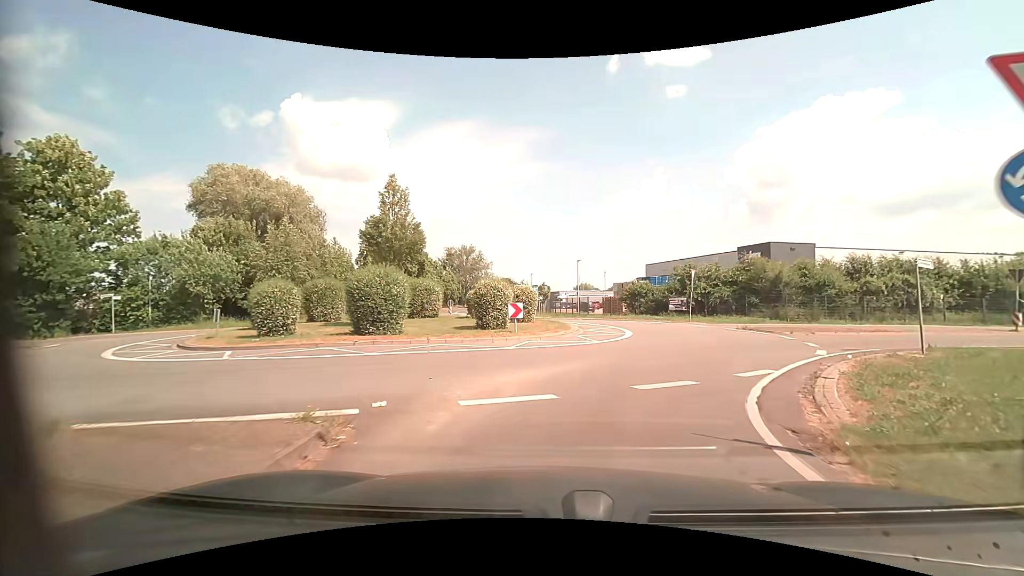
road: unclassified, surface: asphalt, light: Day
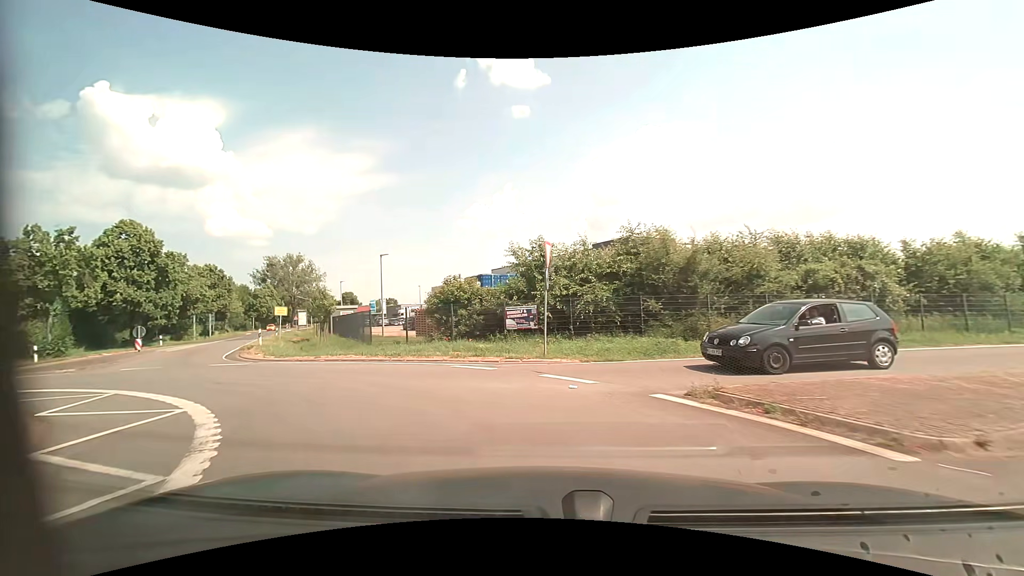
(+4.6, +18.3) m; +17°
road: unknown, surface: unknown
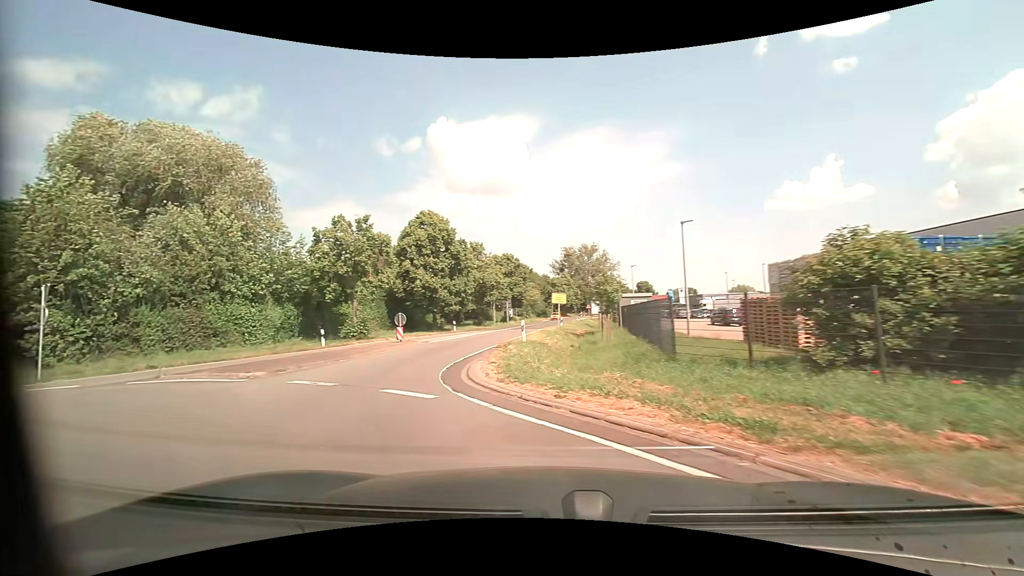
(-2.5, +10.0) m; -32°
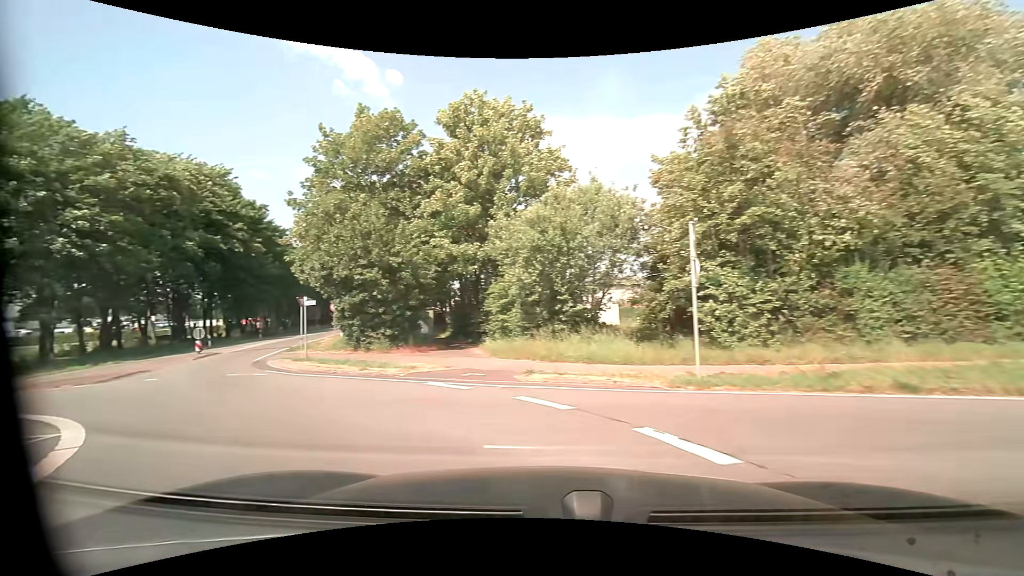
(-7.0, +10.7) m; -70°
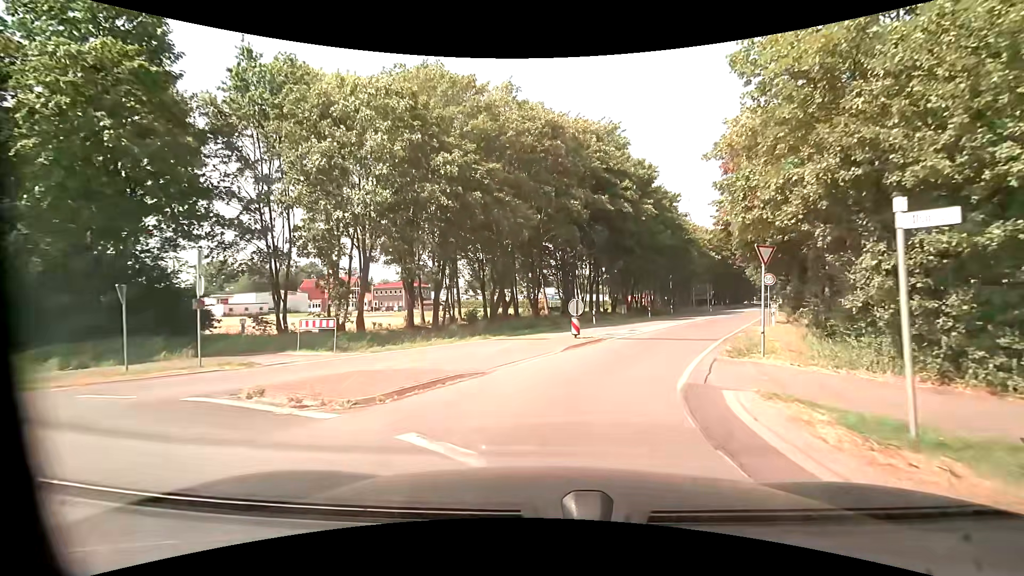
(-7.2, +12.6) m; -42°
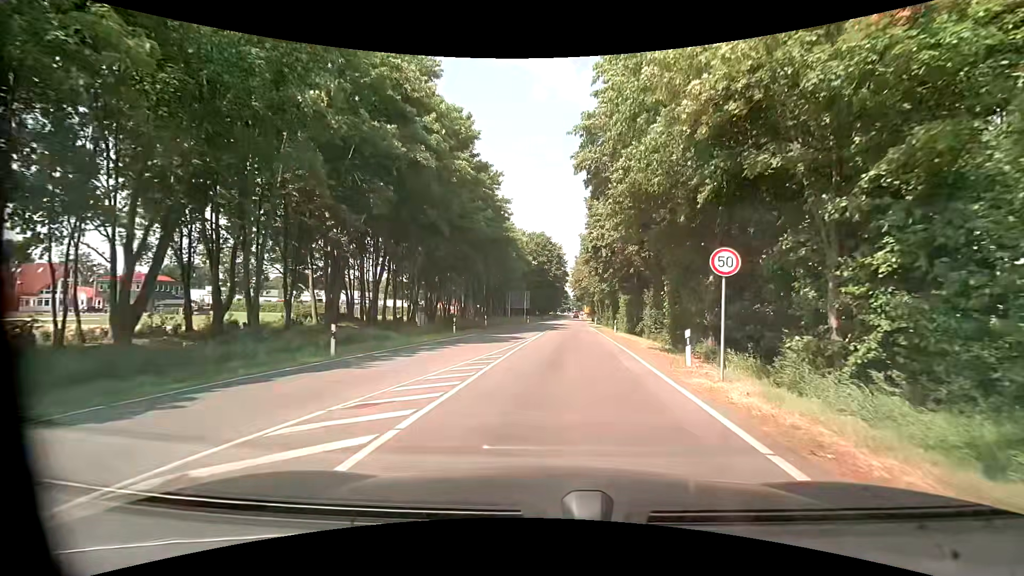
(+3.4, +18.6) m; +20°
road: tertiary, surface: asphalt
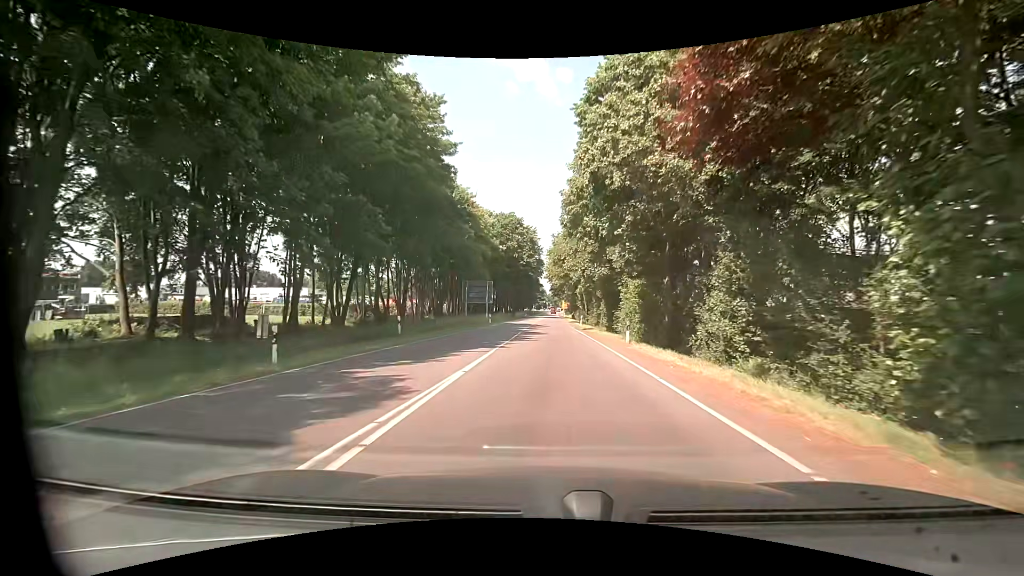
(+0.9, +18.7) m; +3°
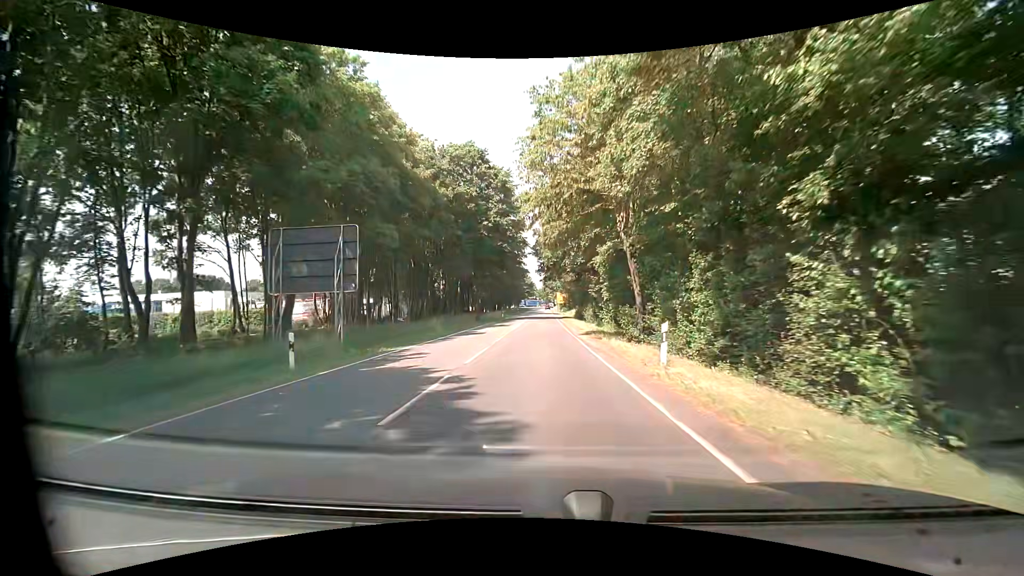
(+0.5, +38.0) m; +2°
(0, +10) (0, +20) (-1, +30) (-1, +40) (-1, +50) (-1, +60) (-1, +70) (-2, +80) (-2, +90) (-2, +100) m
